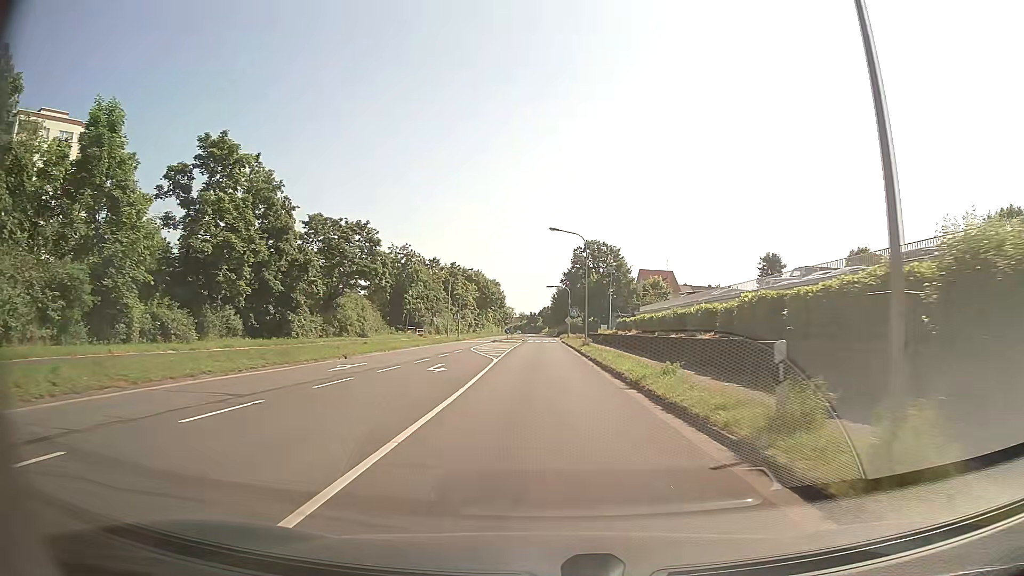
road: secondary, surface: asphalt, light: Day
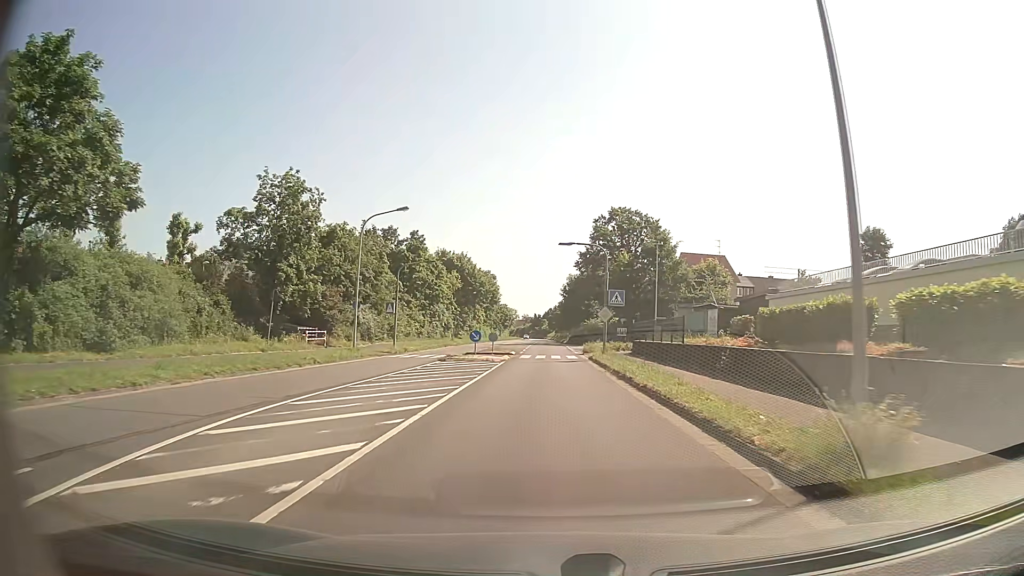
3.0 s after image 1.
(-0.3, +36.8) m; -1°
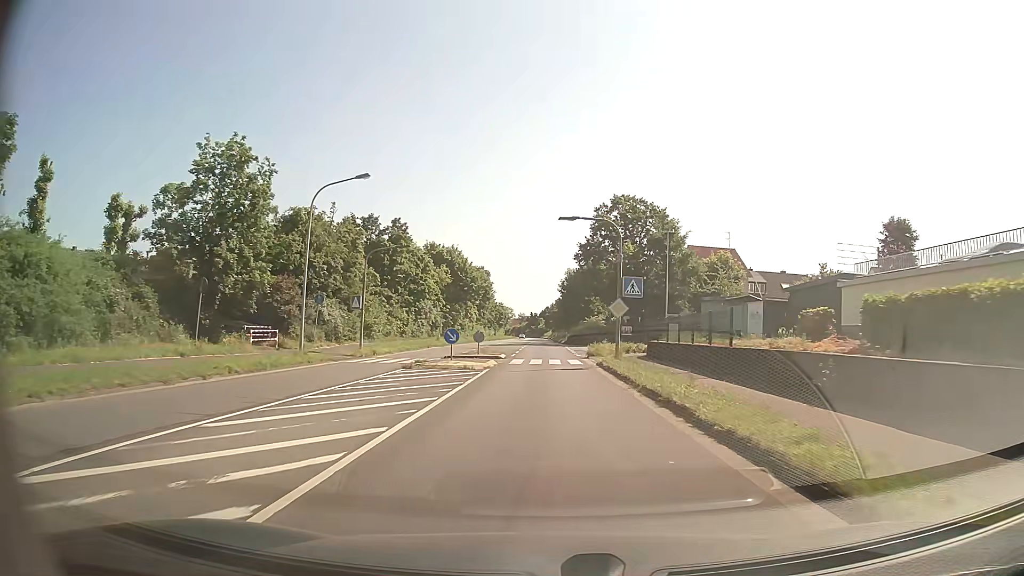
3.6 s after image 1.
(0.0, +7.4) m; 0°
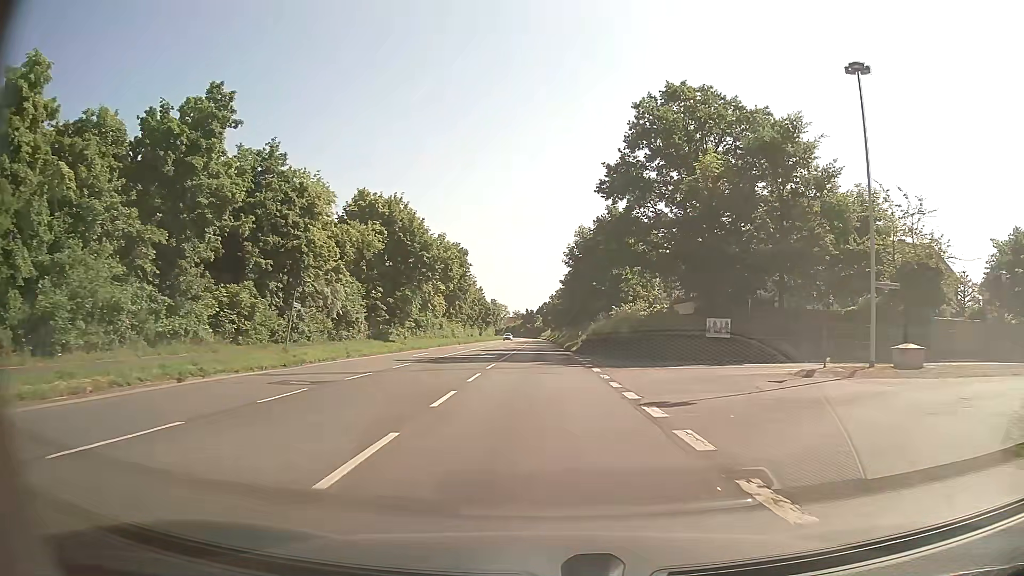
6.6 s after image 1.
(+0.1, +37.1) m; 0°
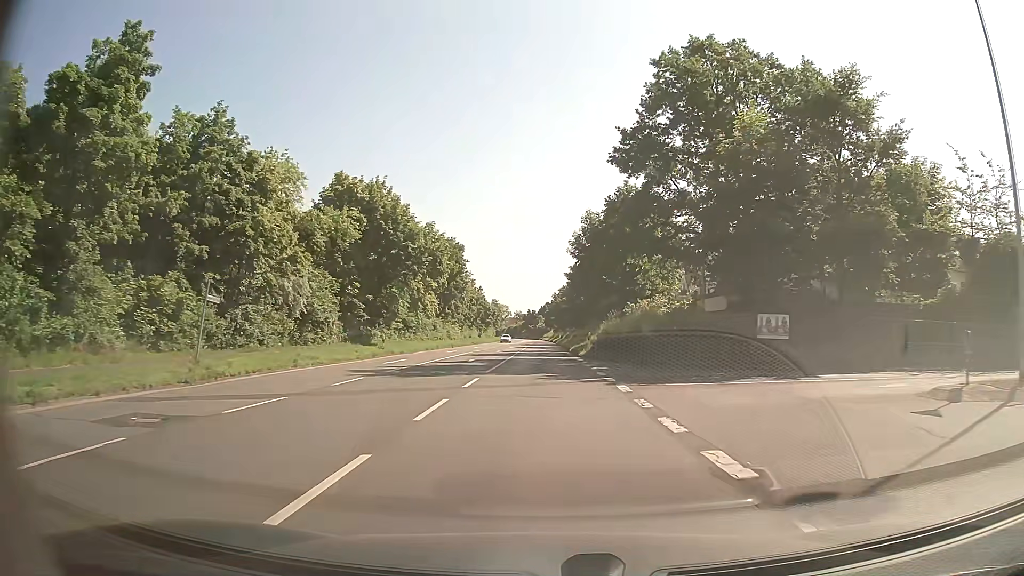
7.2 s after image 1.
(0.0, +7.5) m; 0°
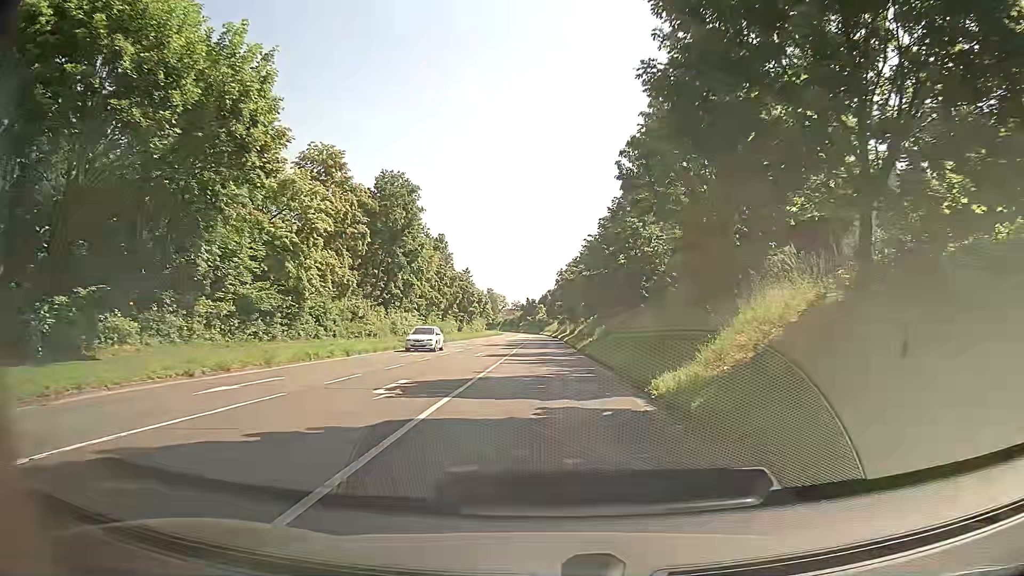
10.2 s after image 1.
(-0.2, +37.3) m; 0°
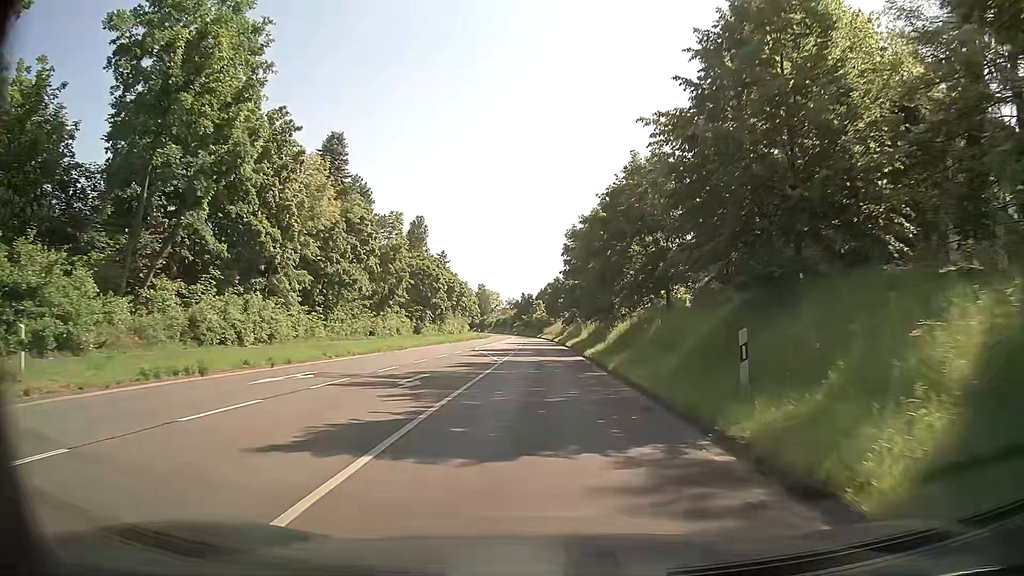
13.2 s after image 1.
(-0.2, +37.6) m; -1°
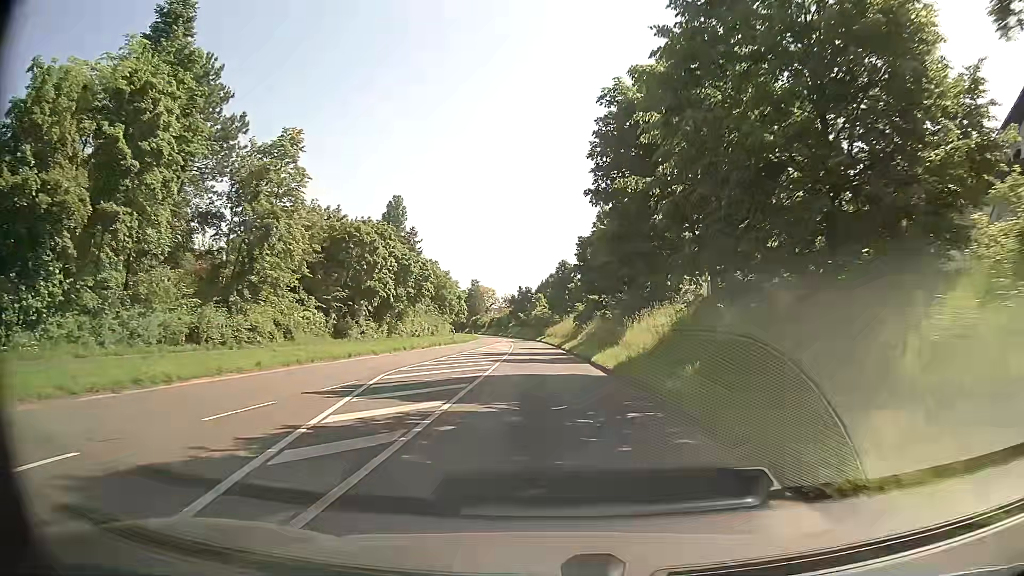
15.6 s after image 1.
(+0.4, +30.0) m; +1°
(0, +10) (0, +20) (0, +30) (0, +40) (-1, +50) (-1, +60) (-2, +70) (-2, +80) (-3, +90) (-4, +100) m
